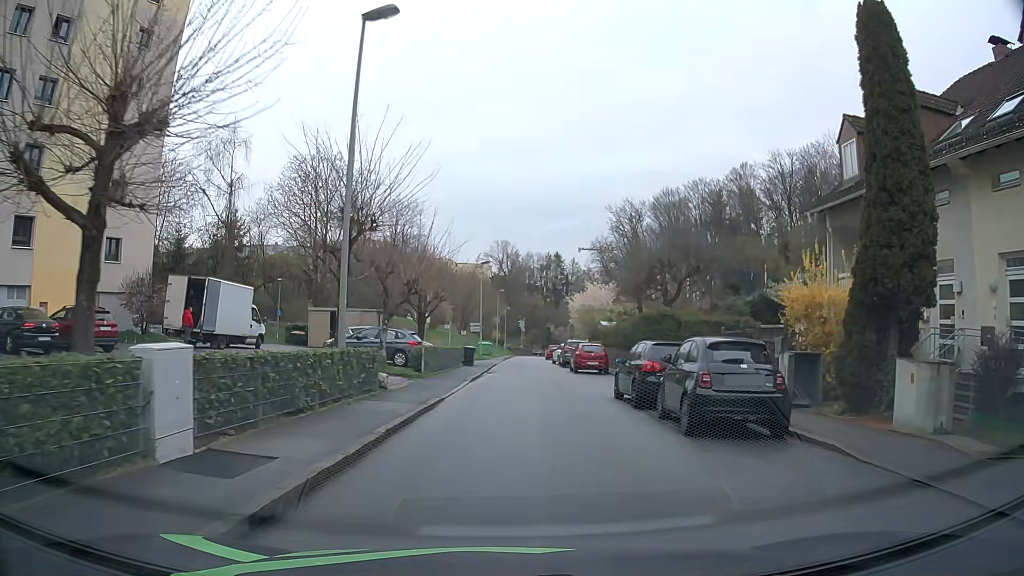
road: residential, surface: asphalt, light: Day
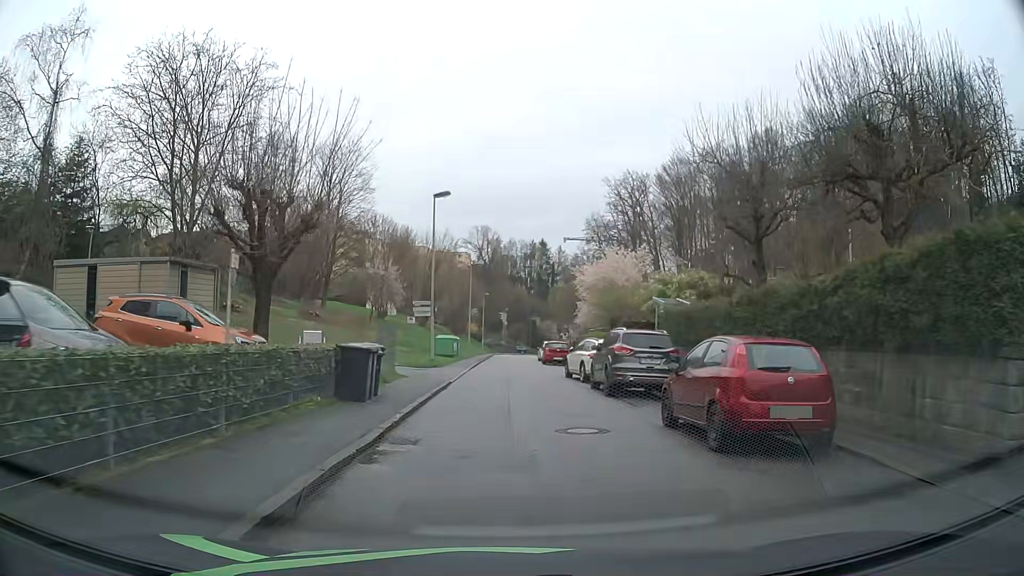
(+0.4, +24.4) m; +1°
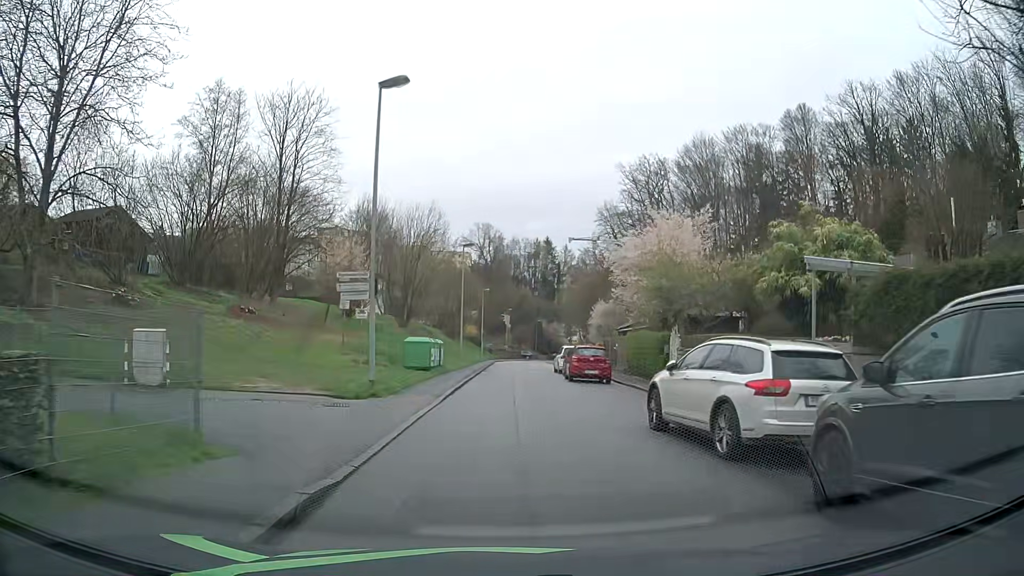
(0.0, +14.6) m; 0°
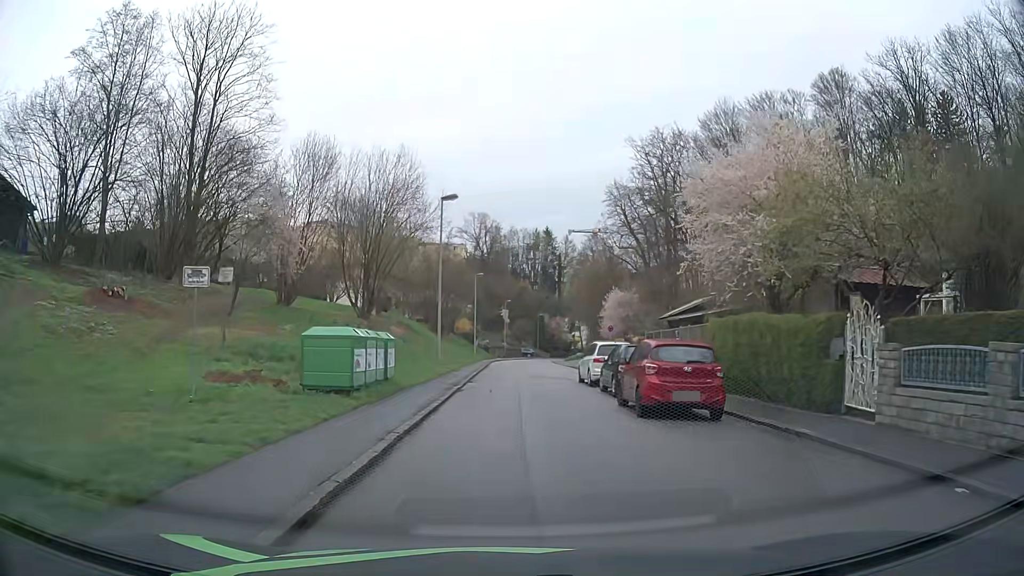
(-0.1, +14.1) m; -1°
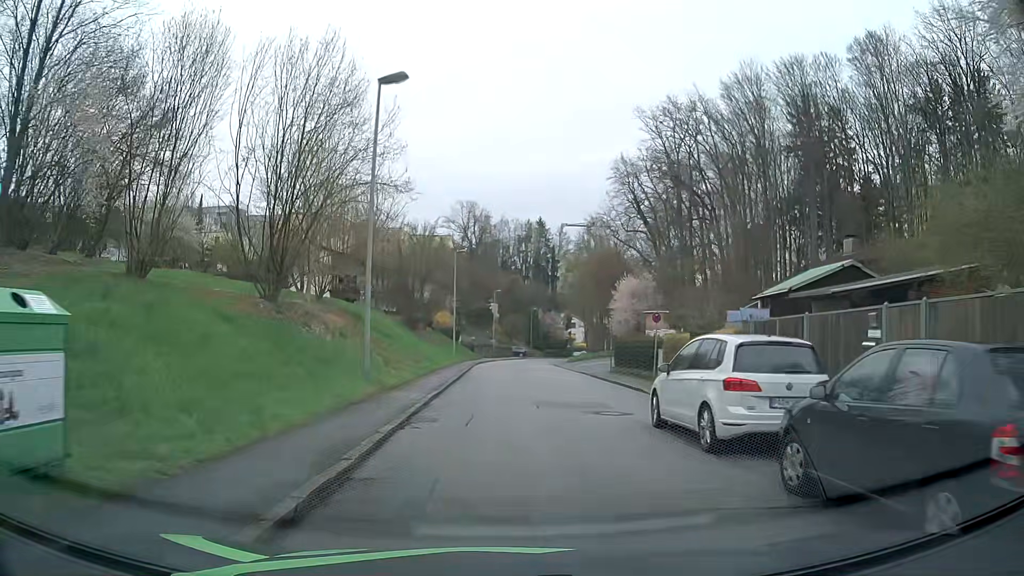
(+0.1, +14.5) m; +1°
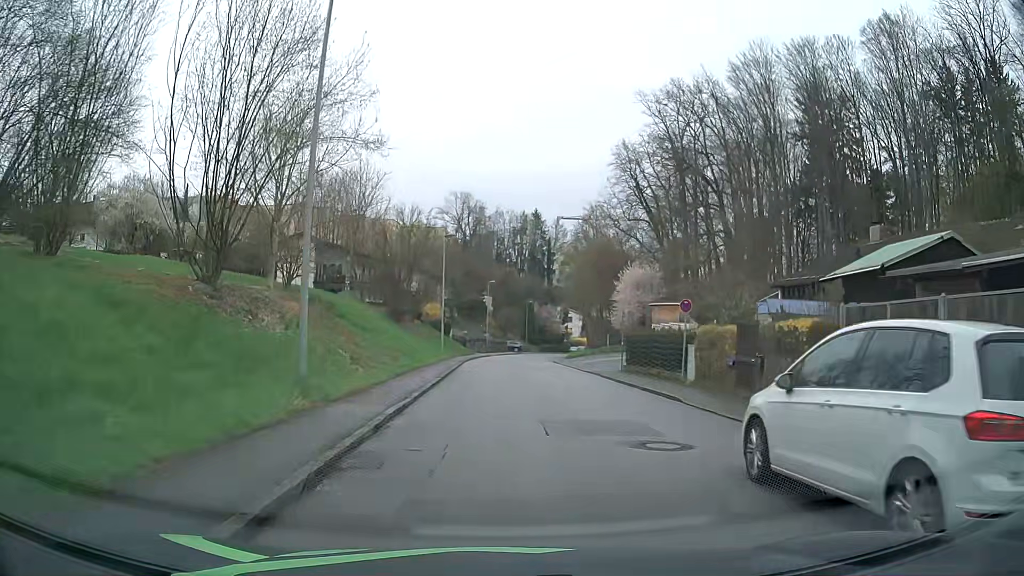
(0.0, +5.0) m; 0°
(0, +10) (+1, +20) (+1, +30) (+2, +40) (+2, +50) (+2, +60) (+3, +70) (+5, +80) (+6, +90) (+8, +99) m
